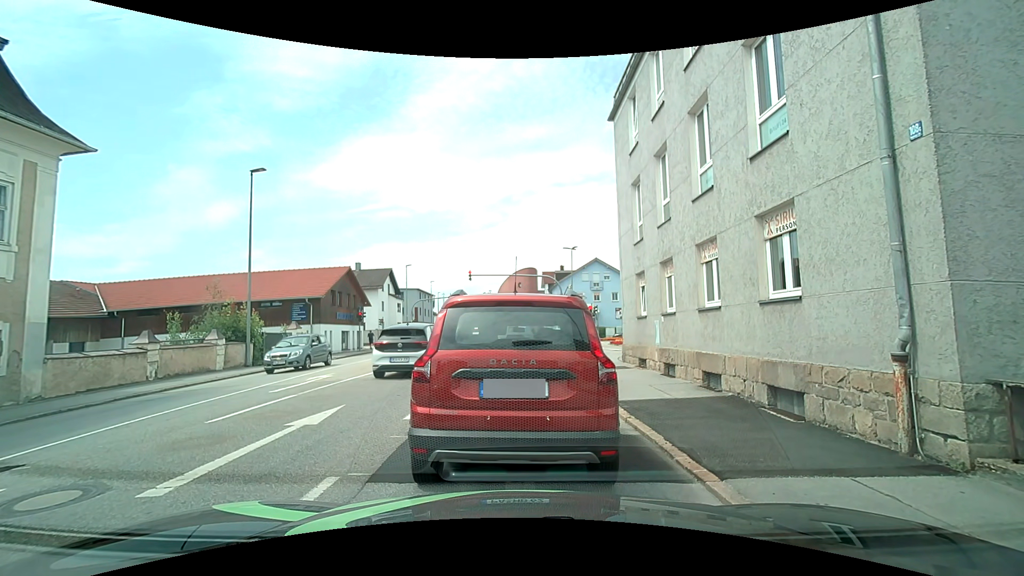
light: Day
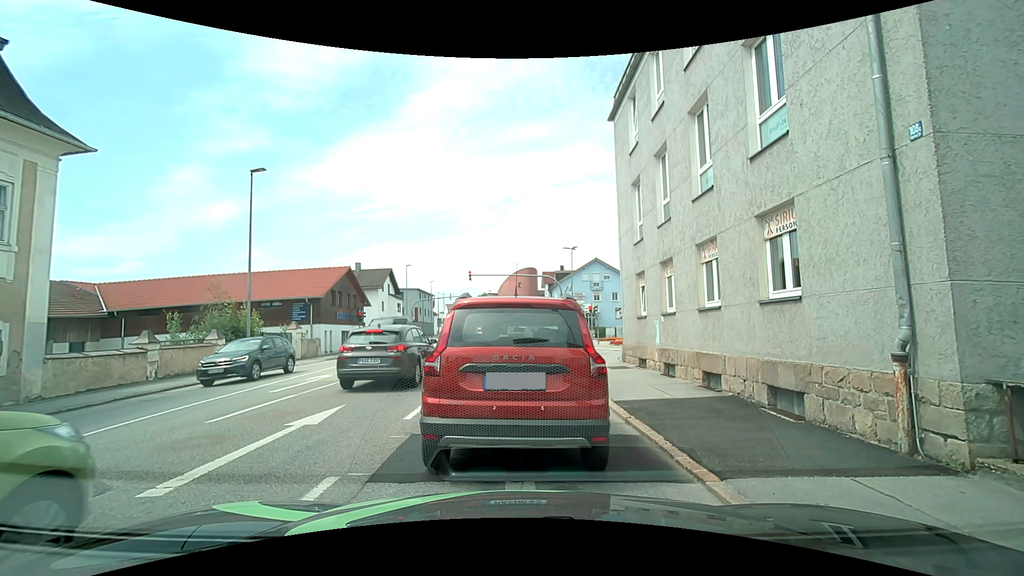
(0.0, 0.0) m; 0°
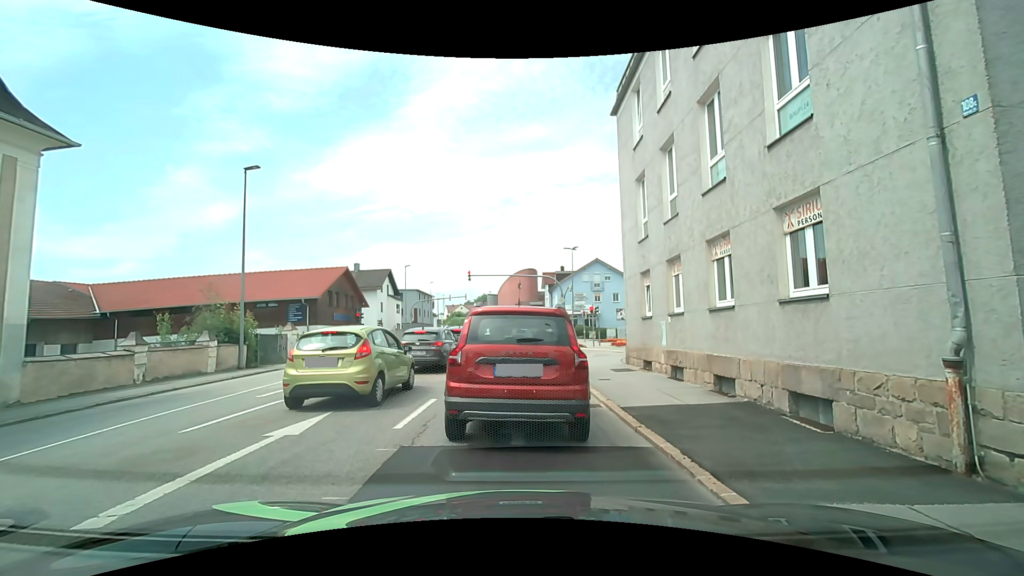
(0.0, +0.6) m; 0°
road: tertiary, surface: asphalt
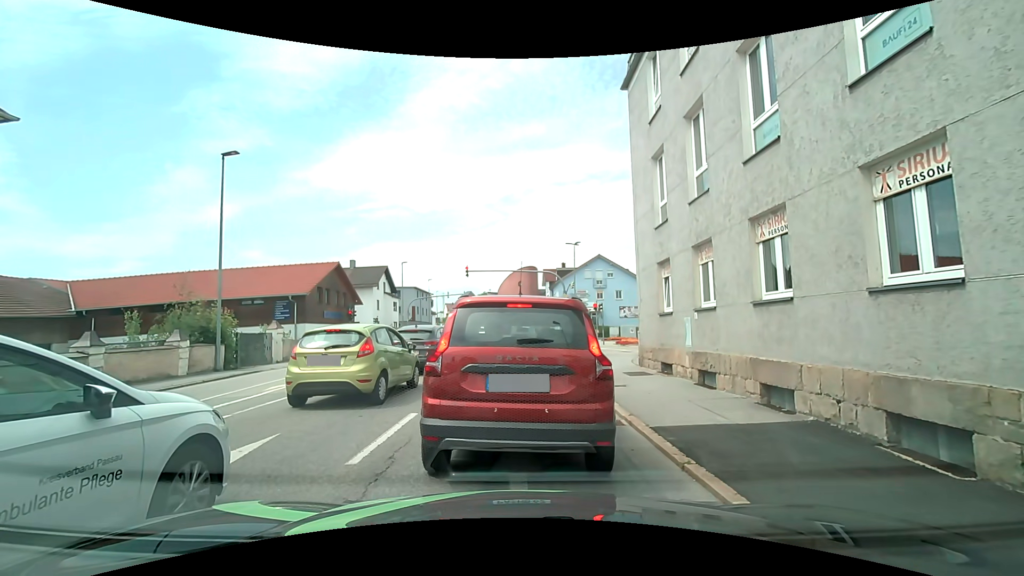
(0.0, +1.9) m; 0°
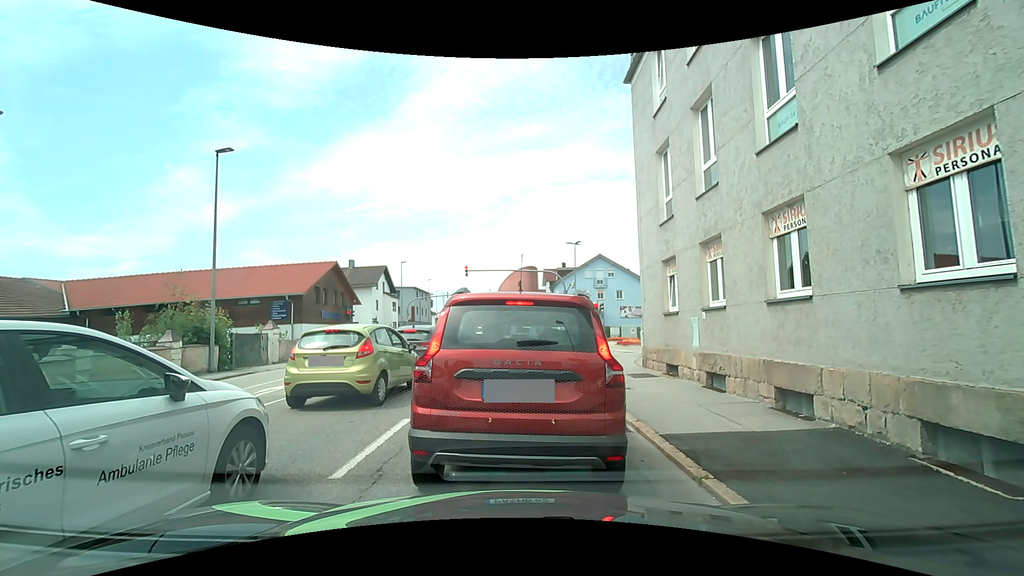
(0.0, +0.5) m; 0°
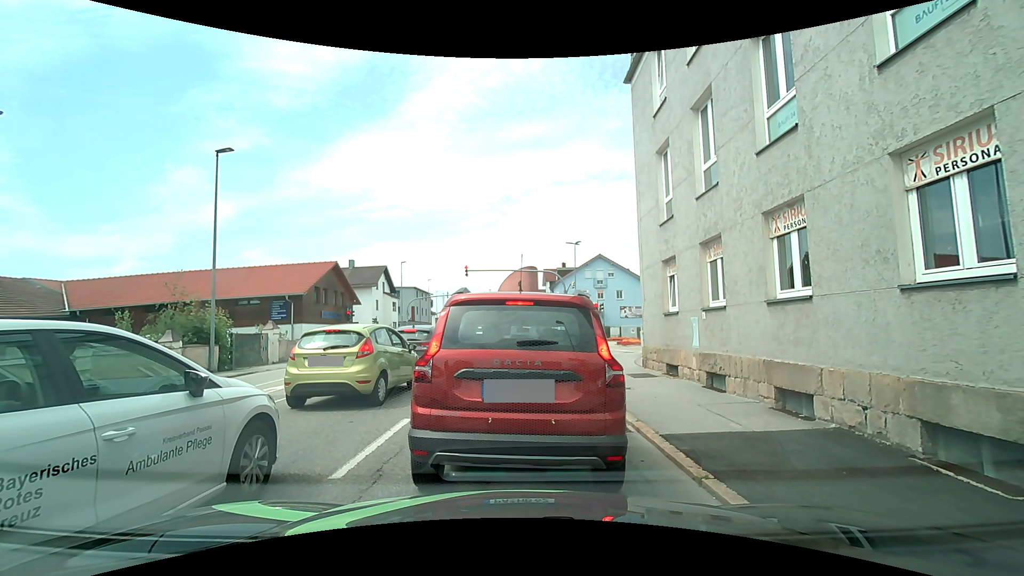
(0.0, 0.0) m; 0°
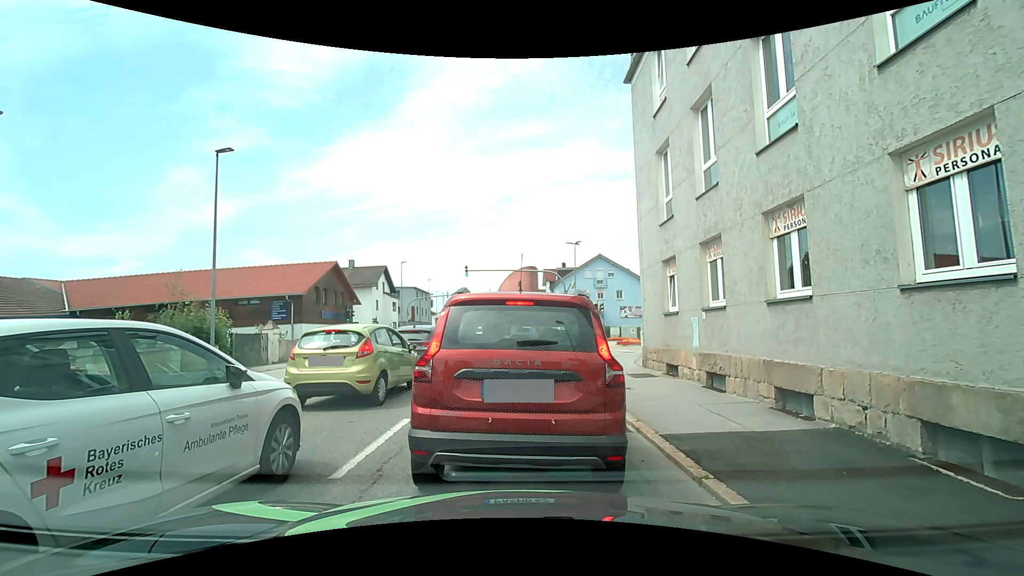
(0.0, 0.0) m; 0°
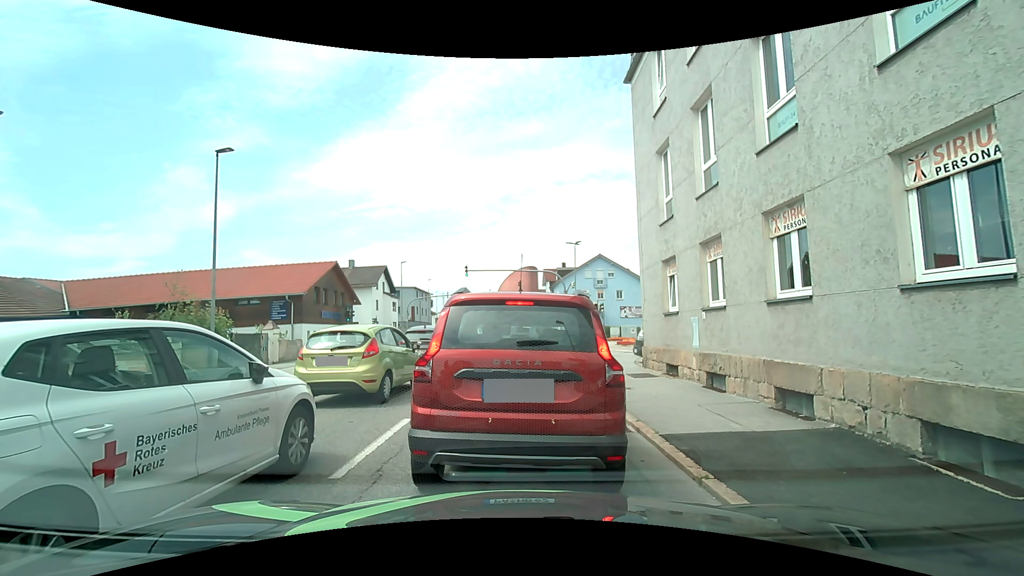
(0.0, 0.0) m; 0°
